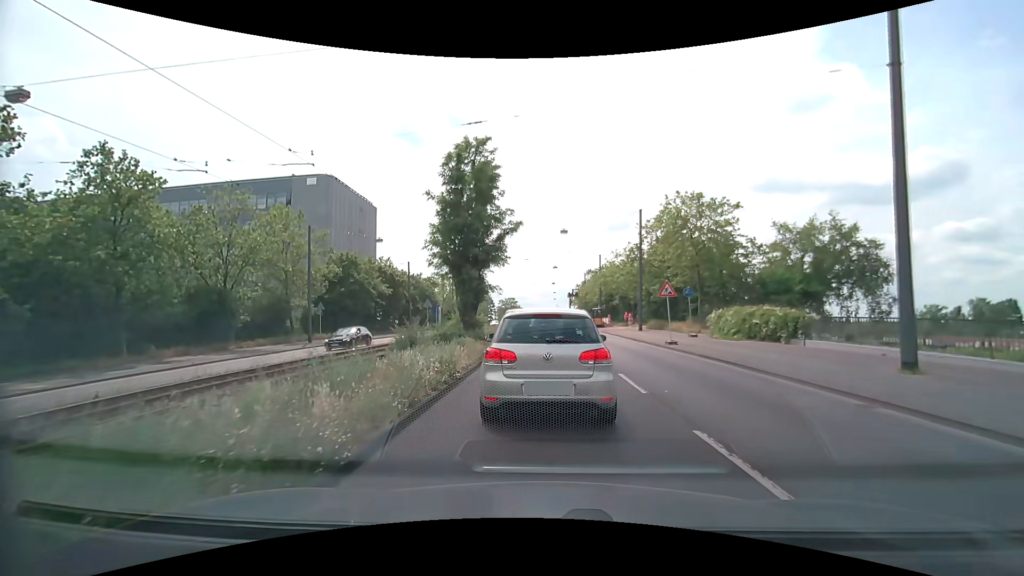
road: primary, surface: asphalt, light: Day
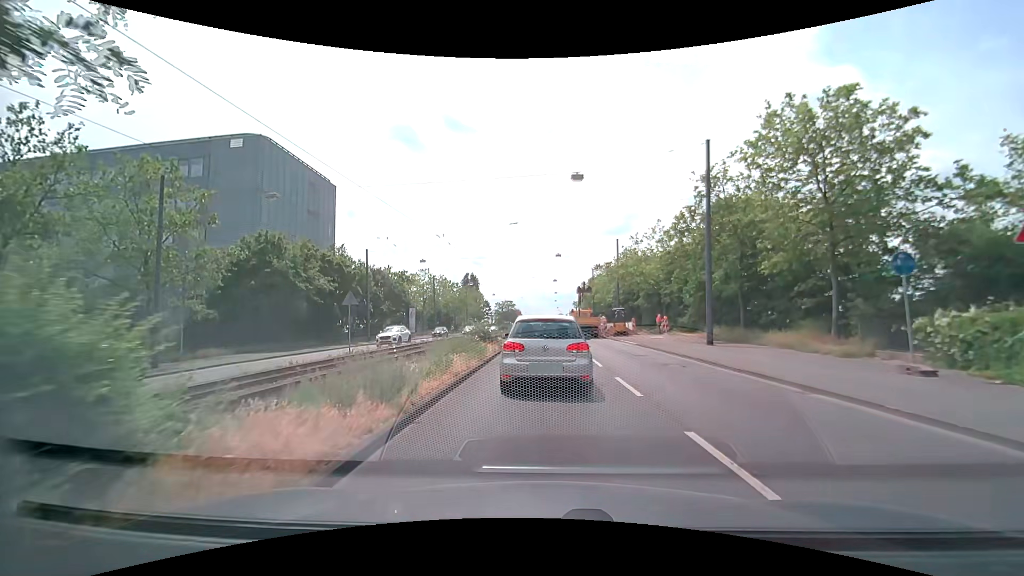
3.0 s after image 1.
(+0.1, +17.8) m; 0°
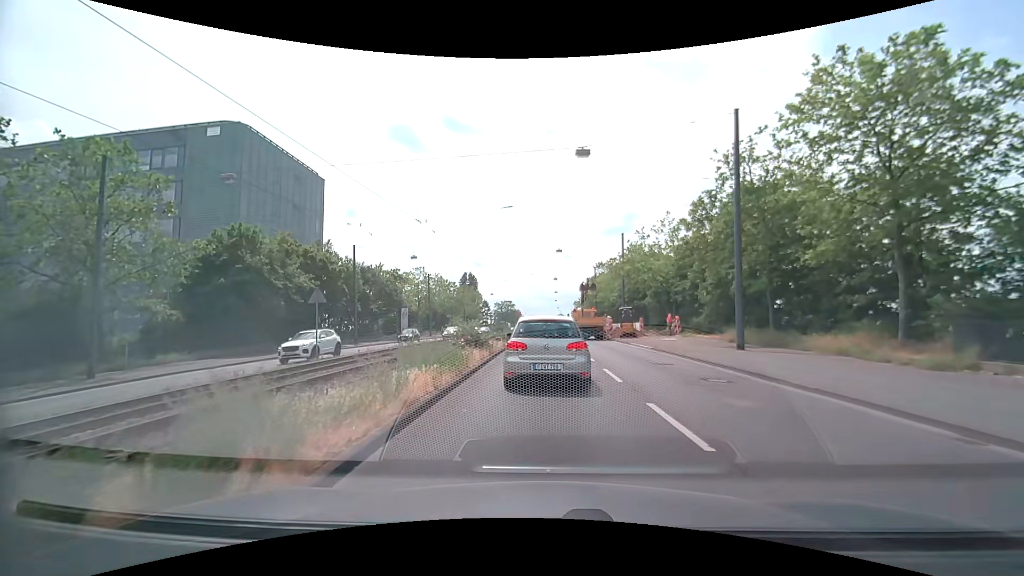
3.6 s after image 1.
(0.0, +3.9) m; 0°
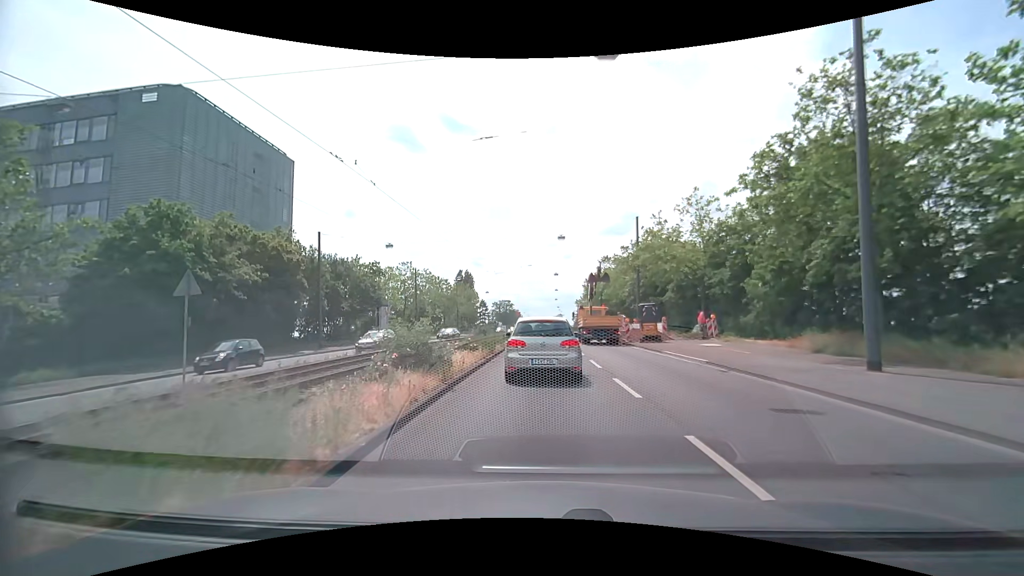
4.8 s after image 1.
(0.0, +8.5) m; 0°
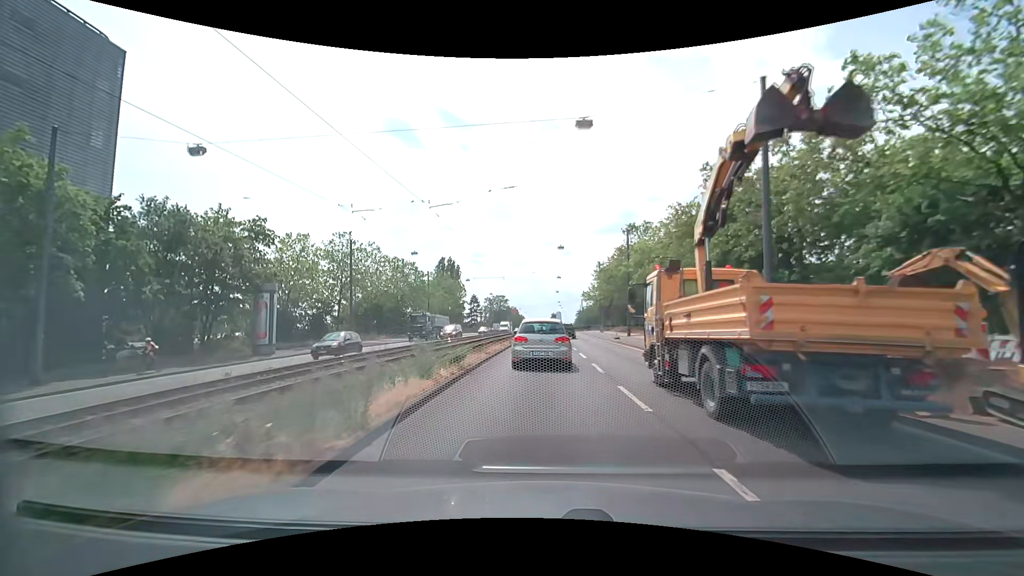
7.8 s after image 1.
(+0.1, +25.6) m; 0°
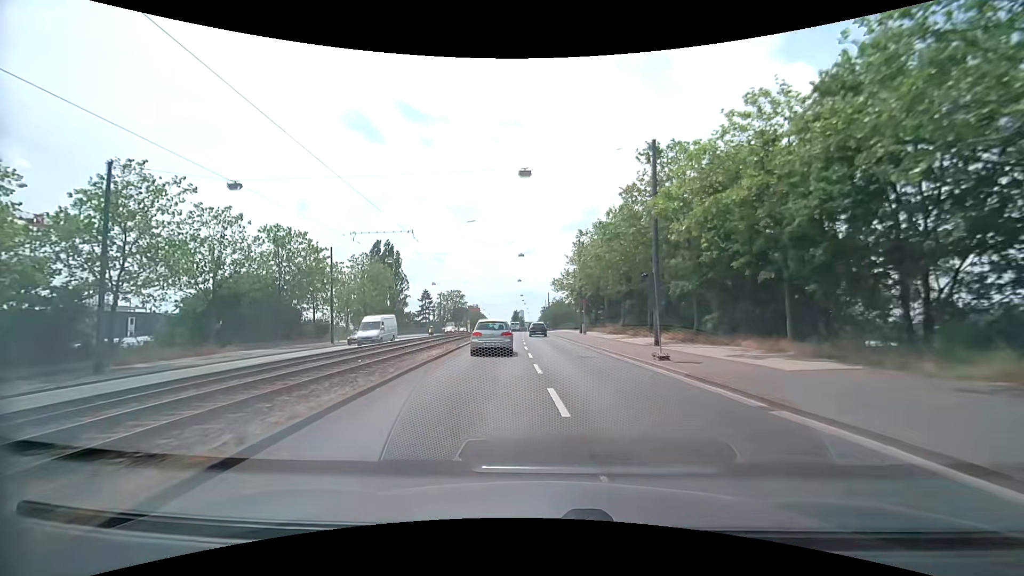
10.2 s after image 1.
(+0.6, +24.9) m; +4°
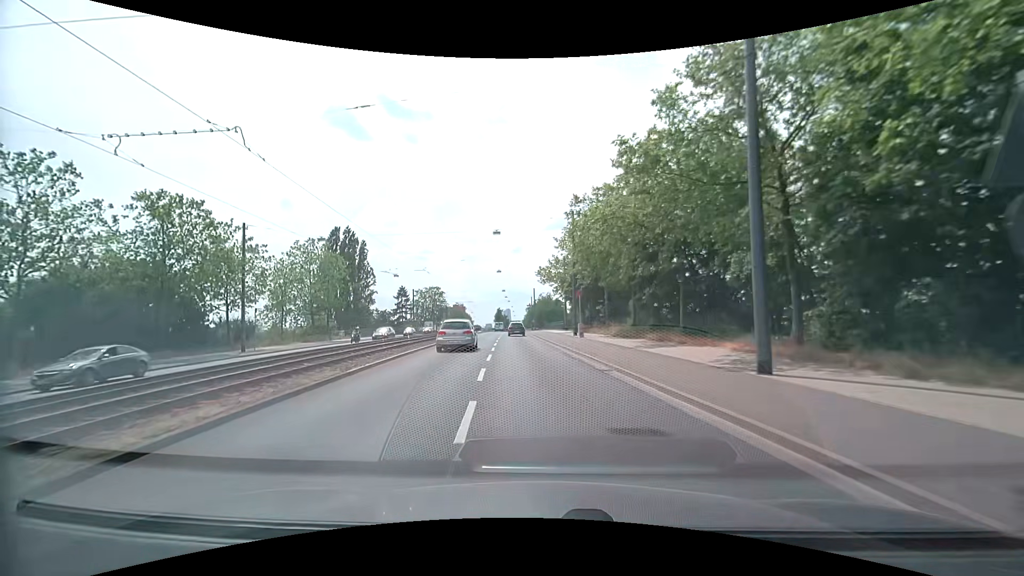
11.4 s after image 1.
(+0.4, +13.6) m; +2°
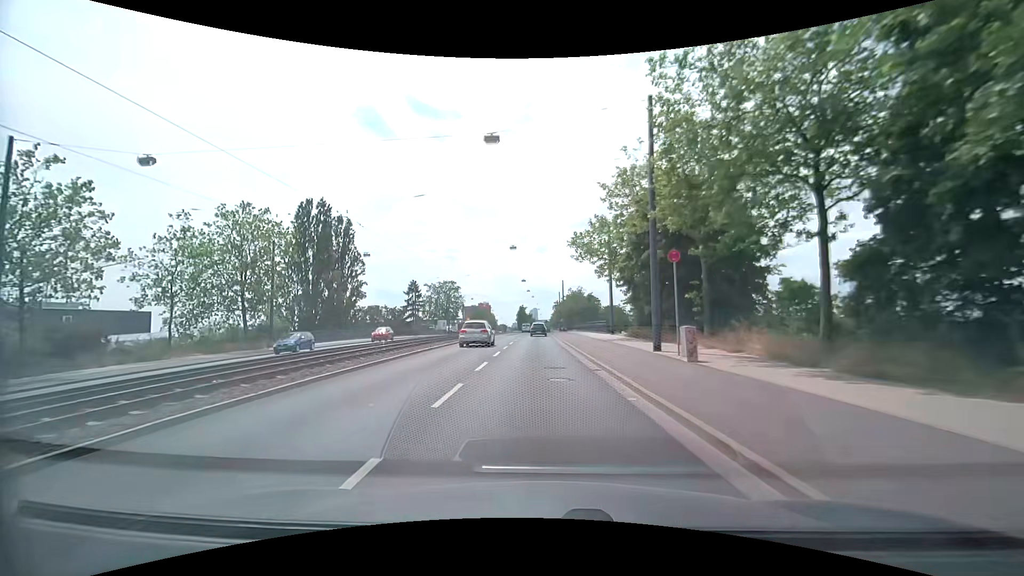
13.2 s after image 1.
(-0.6, +21.8) m; -3°
(0, +10) (0, +20) (0, +30) (-1, +40) (-1, +50) (-1, +60) (-1, +70) (-1, +80) (-1, +90) (-1, +100) m
